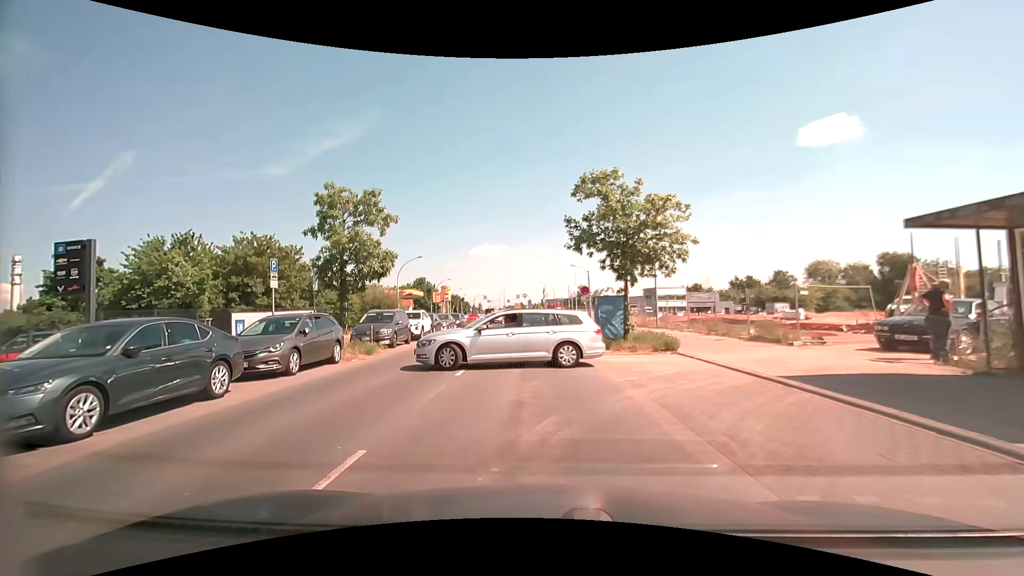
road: tertiary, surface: asphalt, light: Day
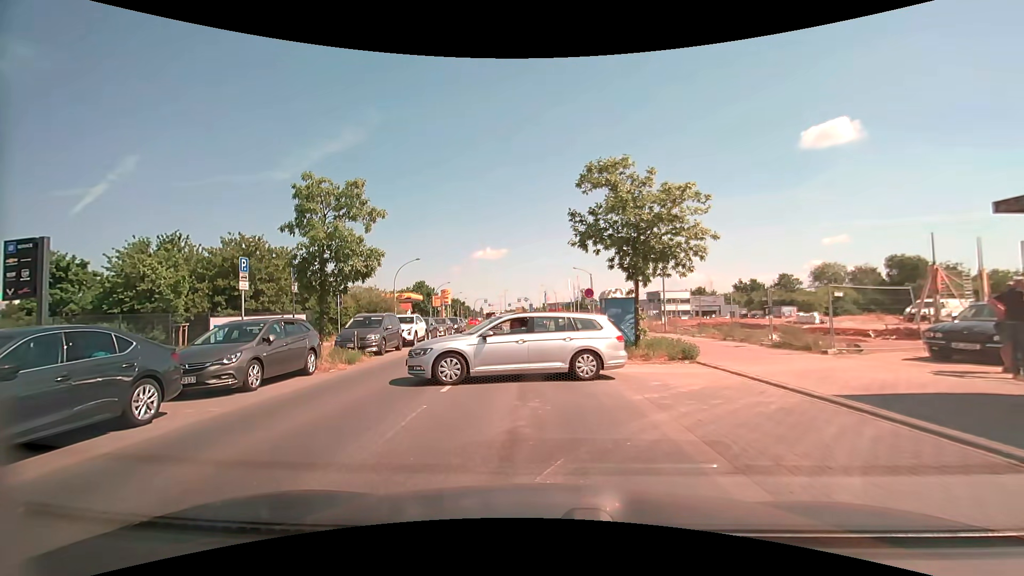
(0.0, +1.5) m; 0°
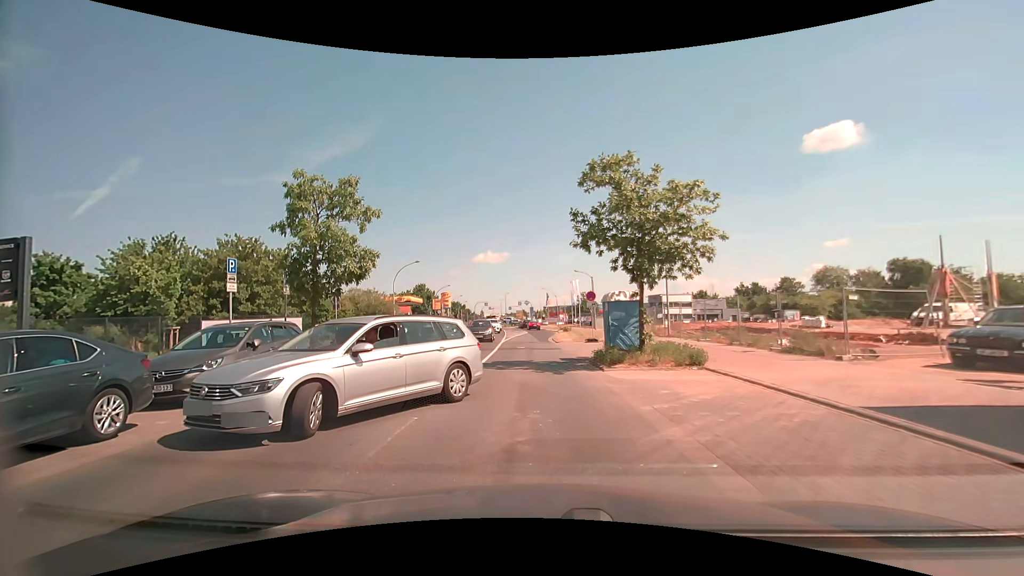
(0.0, +0.7) m; 0°
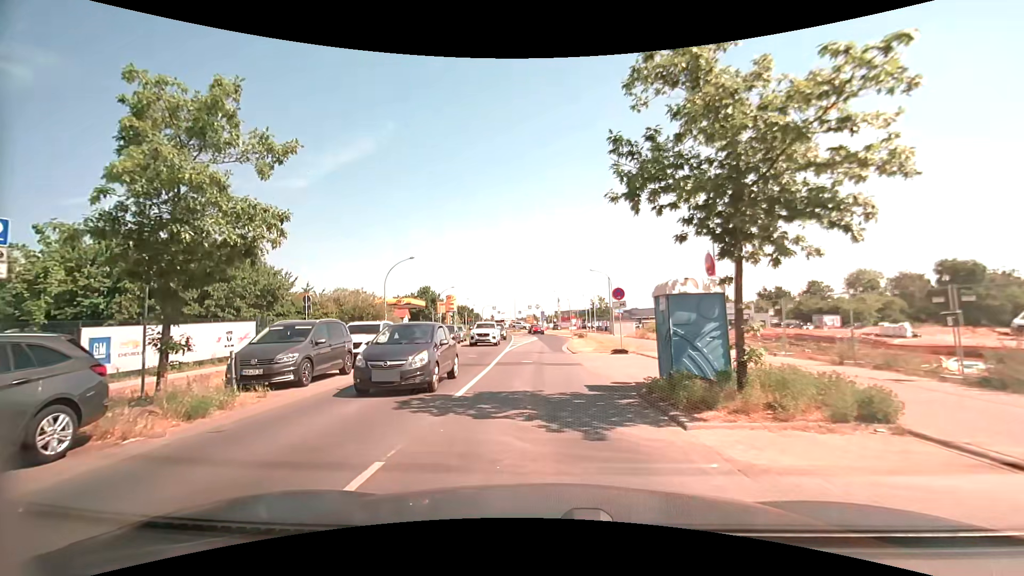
(+0.1, +7.2) m; 0°
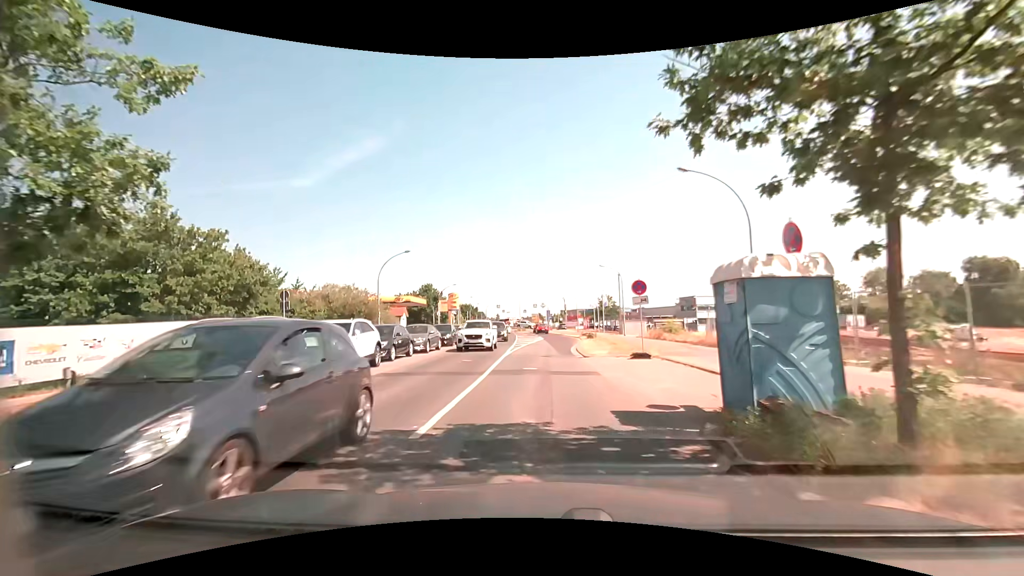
(0.0, +3.7) m; -1°
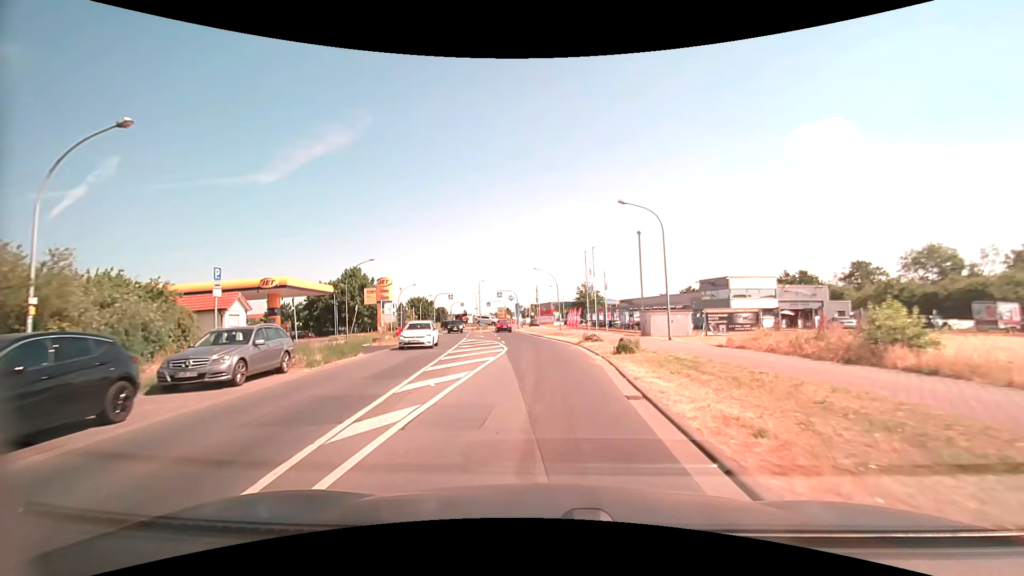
(+0.1, +27.8) m; +4°
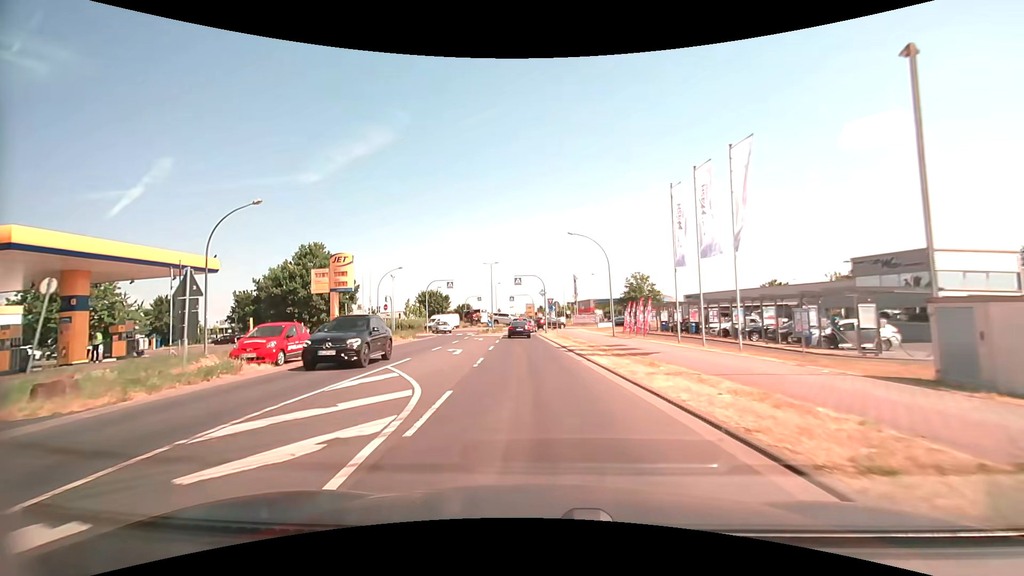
(-0.2, +24.6) m; -4°
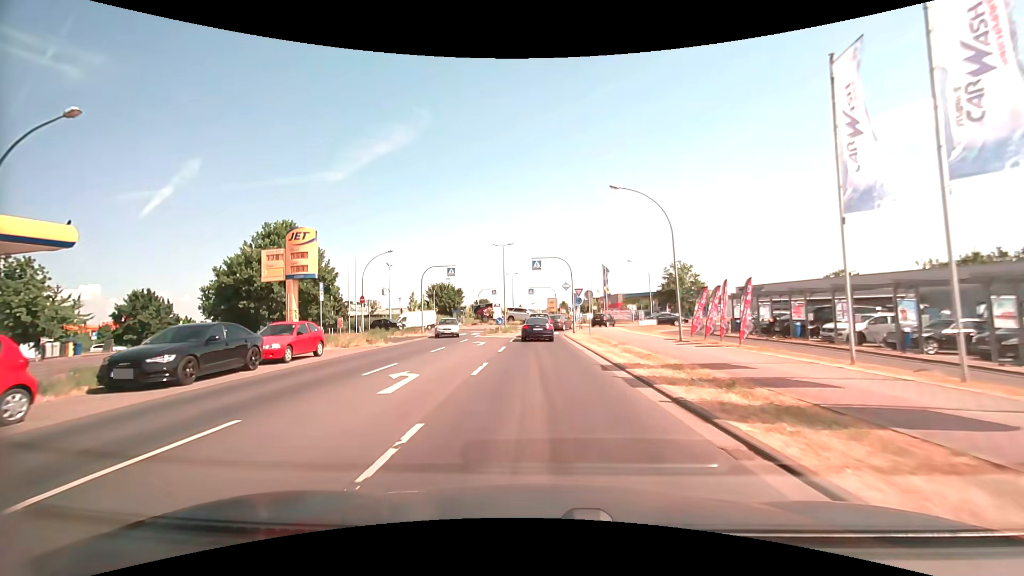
(-0.3, +11.8) m; -3°
(0, +10) (0, +20) (0, +30) (0, +40) (+2, +50) (+7, +58) (+5, +68) (-4, +72) (-13, +68) (-22, +65) m
